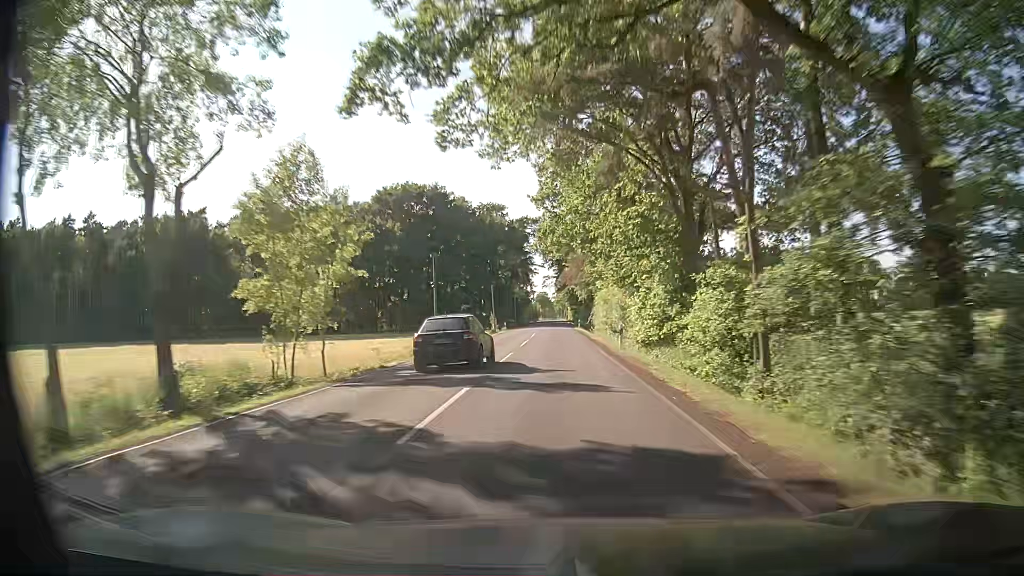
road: secondary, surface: asphalt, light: Day
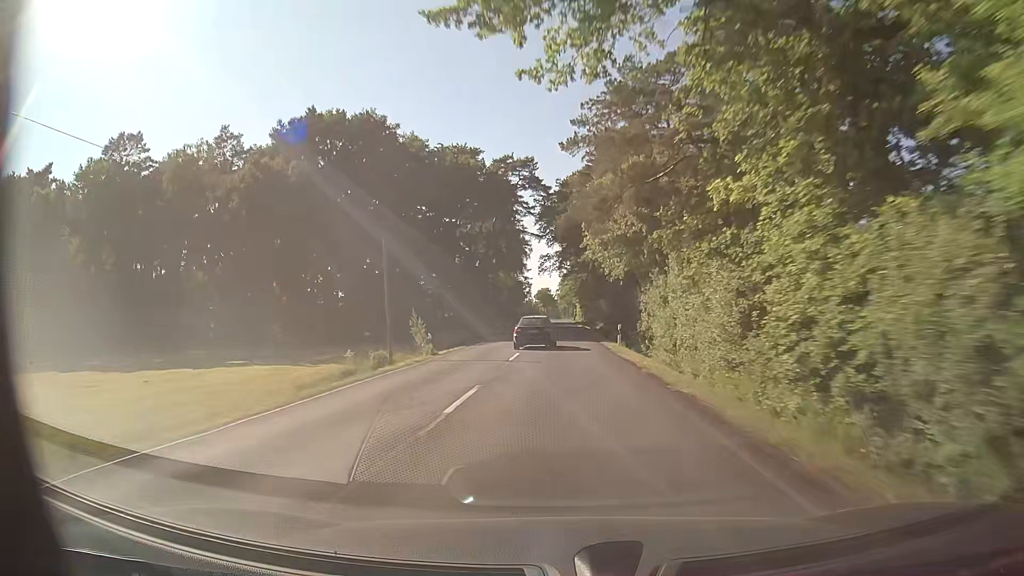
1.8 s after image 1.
(-0.5, +47.6) m; -1°
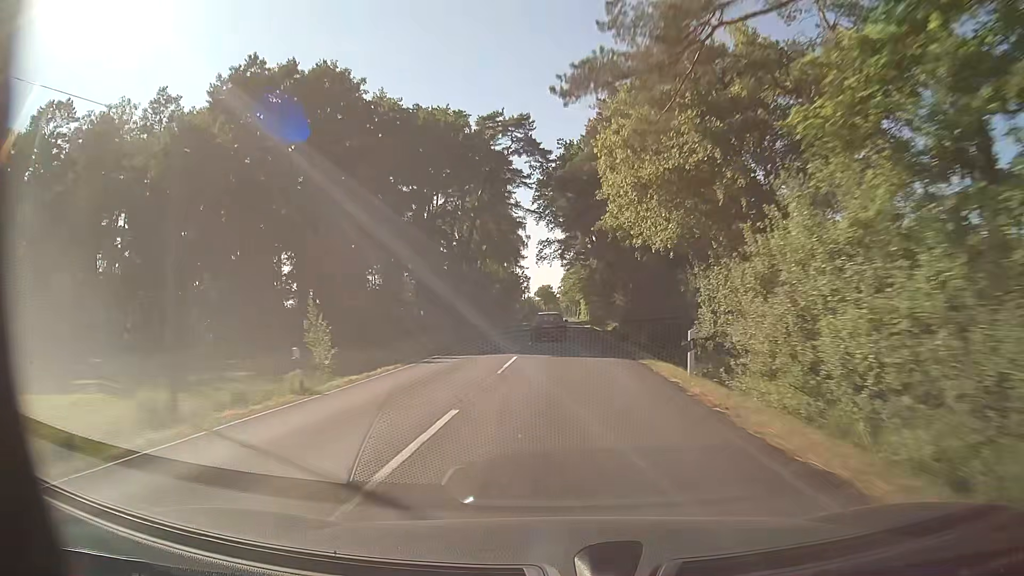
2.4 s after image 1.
(+0.1, +16.2) m; 0°
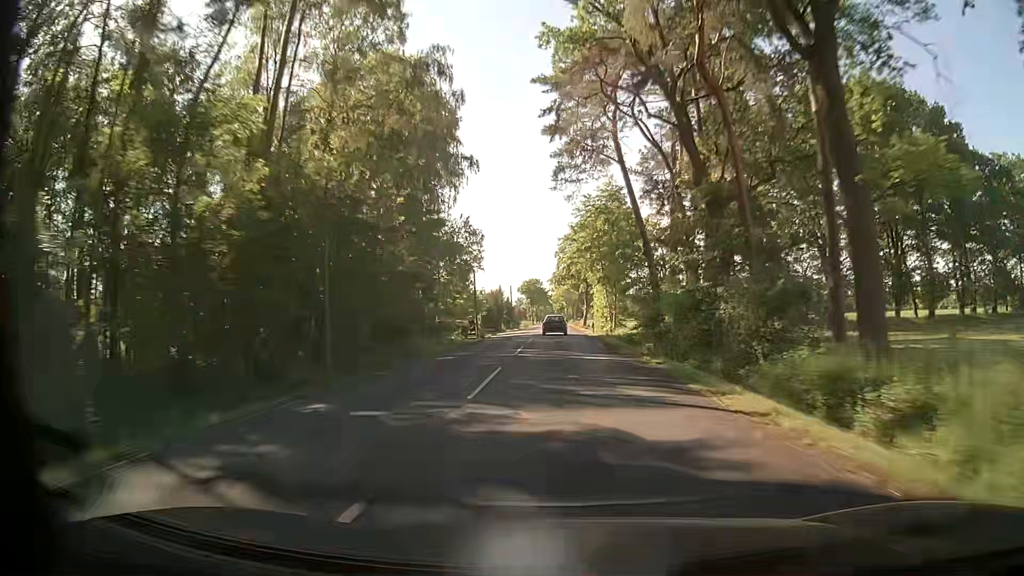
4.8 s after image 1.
(+0.3, +65.2) m; +1°
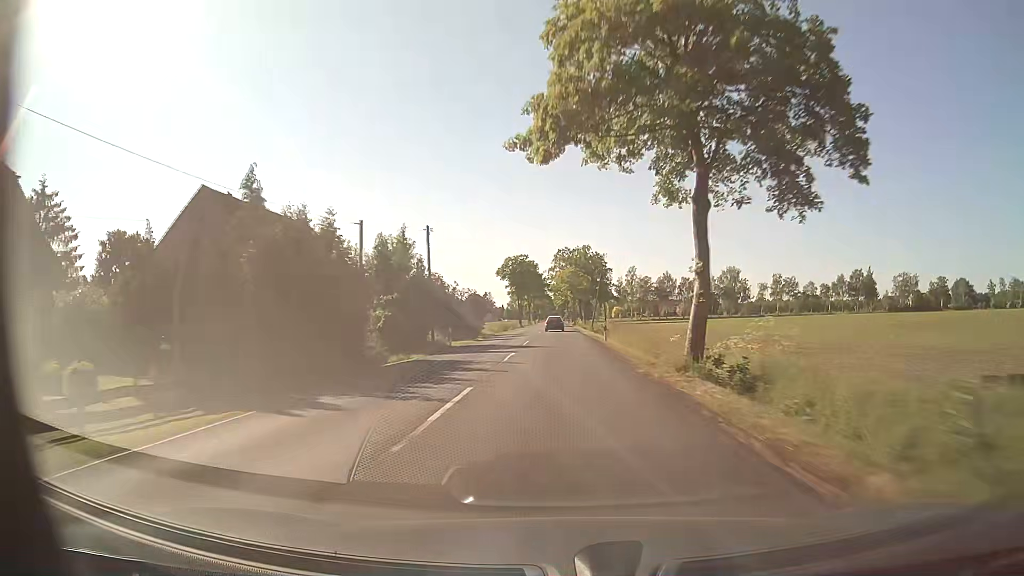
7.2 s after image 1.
(-0.2, +64.7) m; 0°
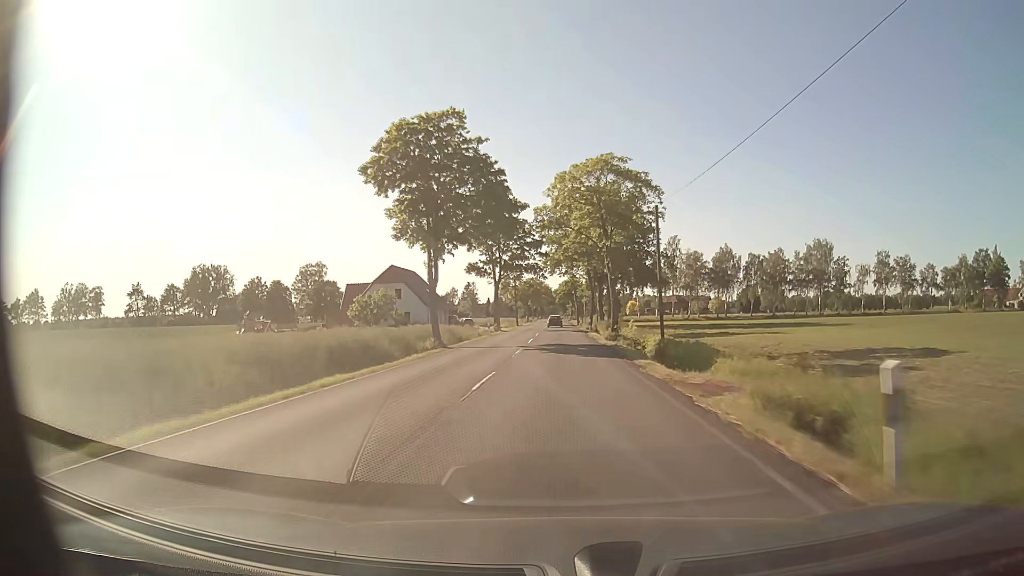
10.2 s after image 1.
(-0.3, +80.7) m; 0°
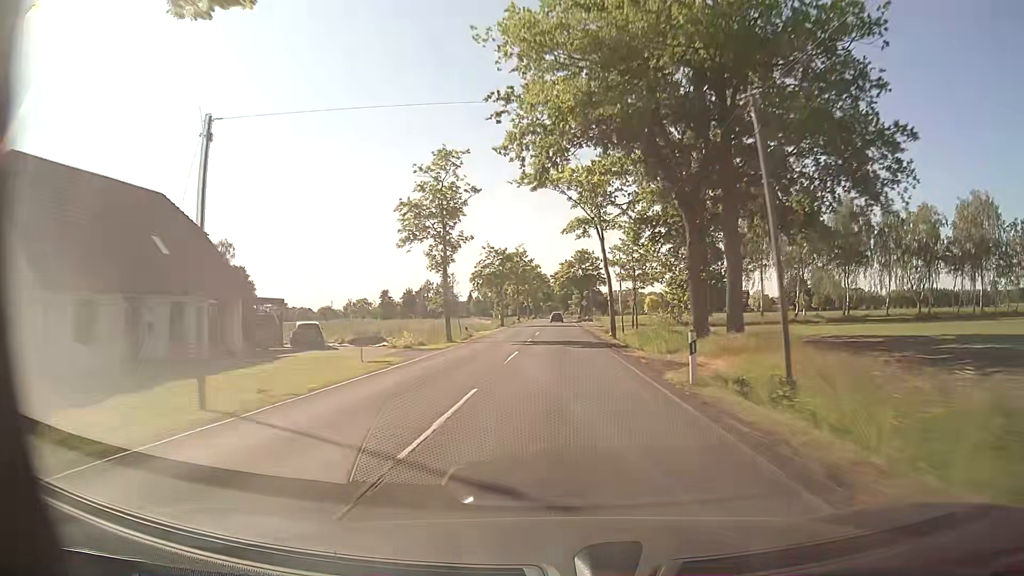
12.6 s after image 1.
(+0.1, +64.6) m; 0°
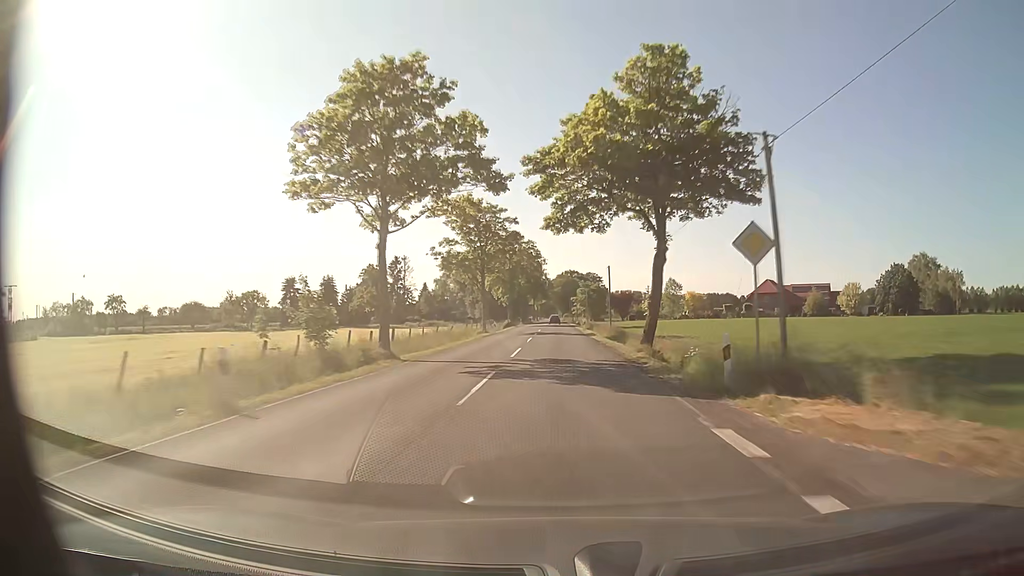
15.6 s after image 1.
(0.0, +80.7) m; 0°
(0, +10) (0, +20) (0, +30) (0, +40) (0, +50) (0, +60) (0, +70) (0, +80) (0, +90) (0, +100) m
